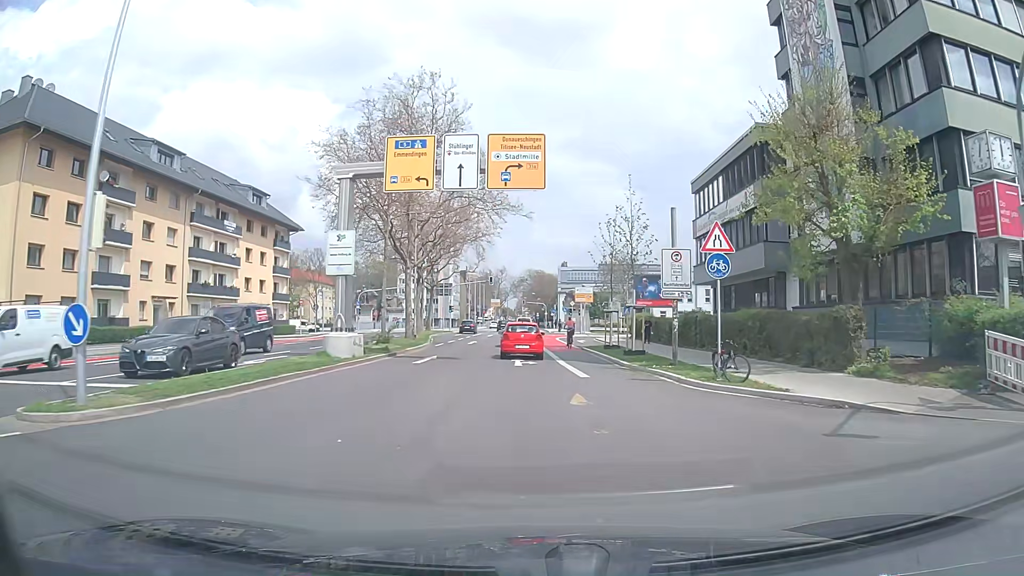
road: secondary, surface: asphalt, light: Day
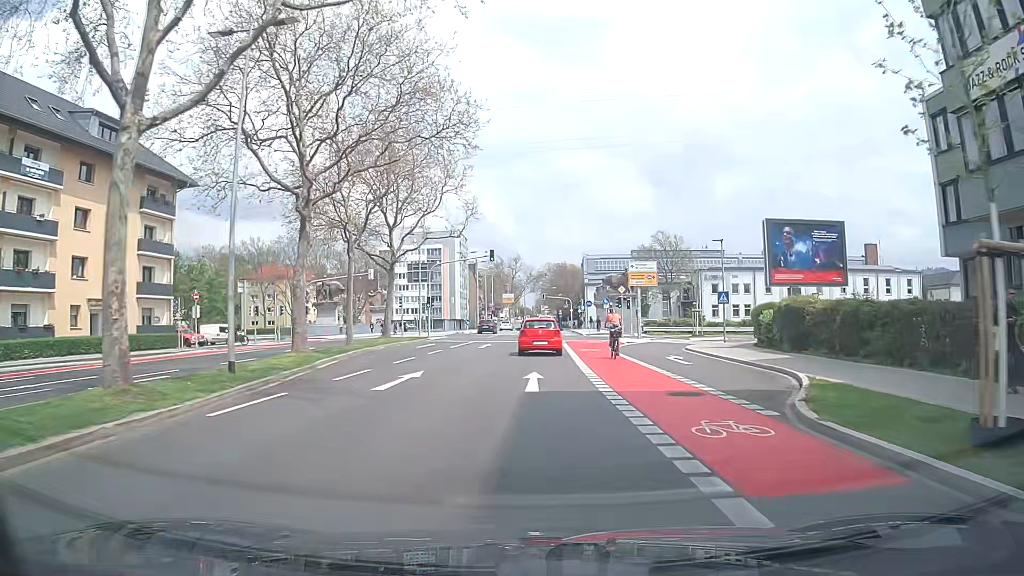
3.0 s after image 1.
(-0.7, +29.4) m; -2°
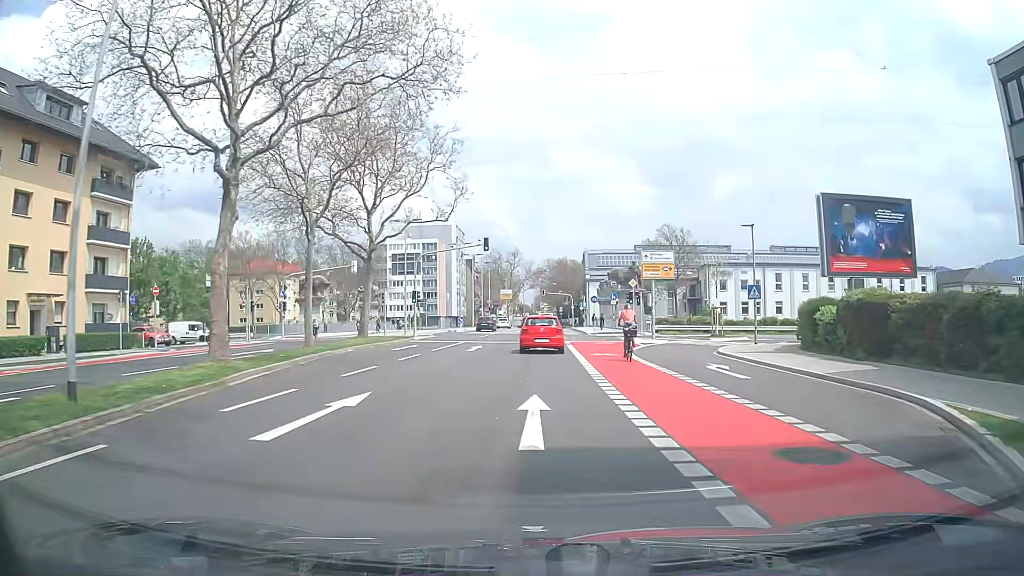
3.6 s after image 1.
(0.0, +5.9) m; 0°
(0, +10) (0, +20) (+1, +30) (+1, +40) (+1, +50) (+1, +60) (+2, +70) (+2, +80) (+2, +90) (+2, +100) m
